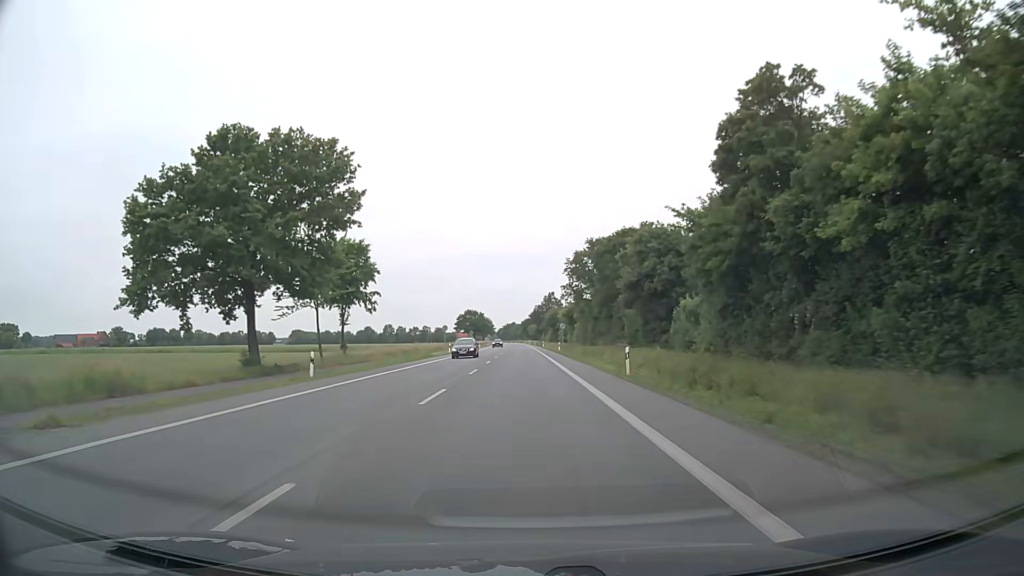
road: primary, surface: asphalt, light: Day
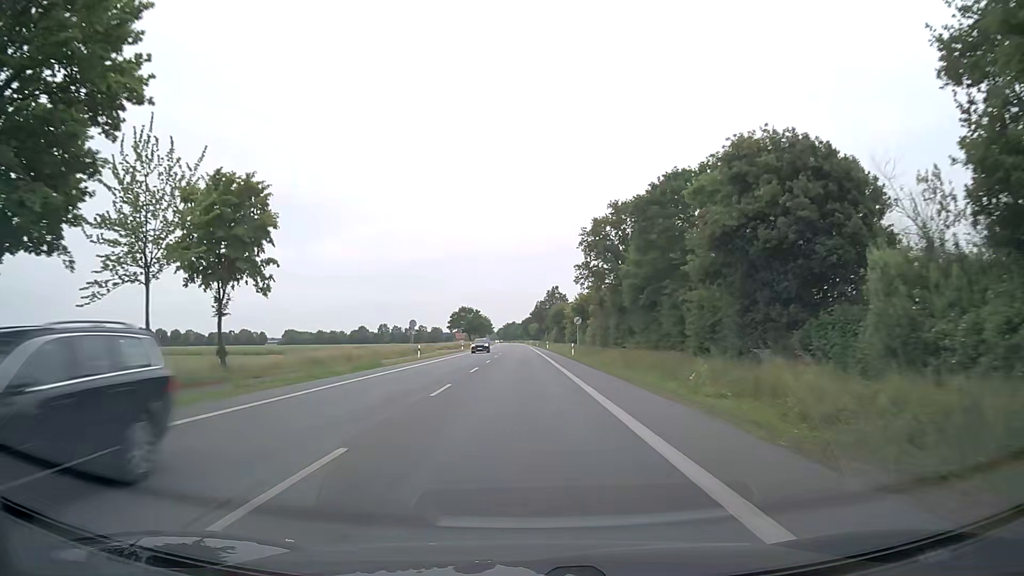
(0.0, +21.9) m; 0°
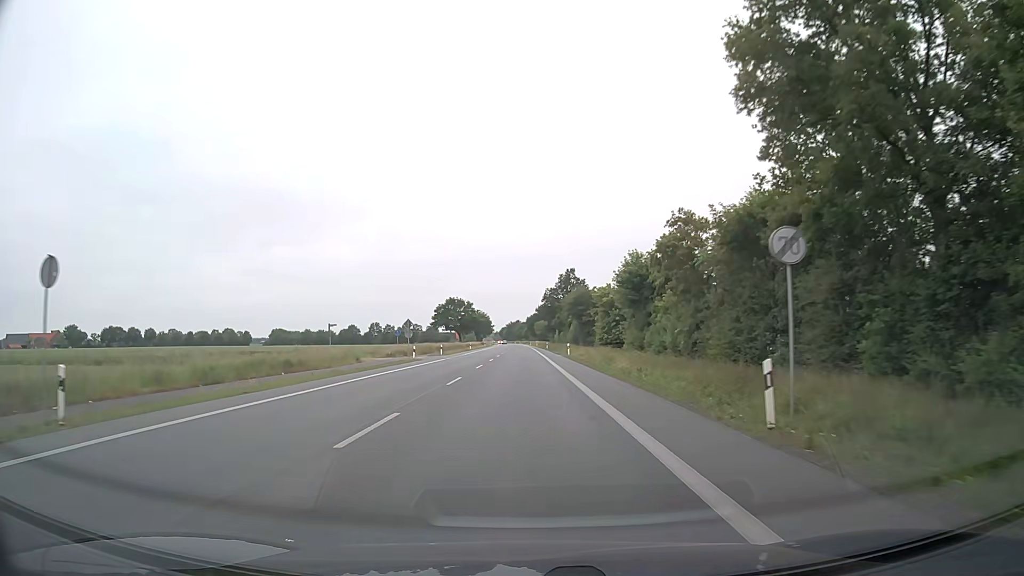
(-0.3, +43.8) m; -1°
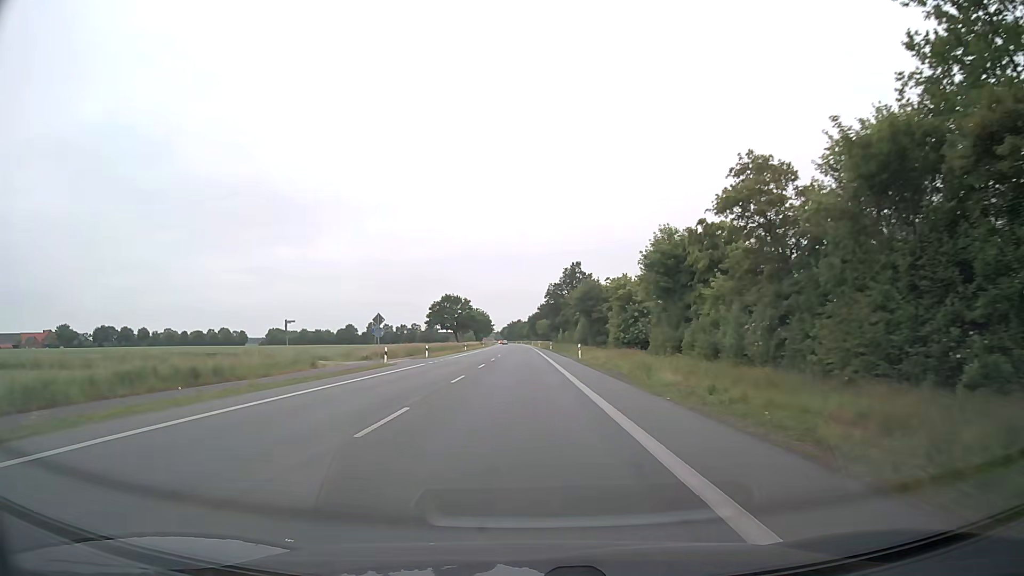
(0.0, +11.0) m; 0°
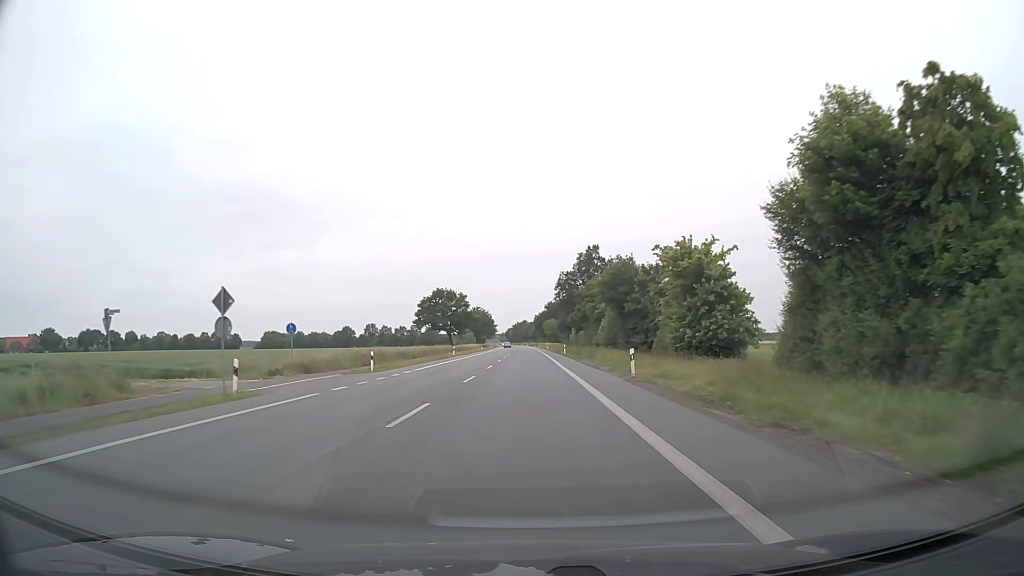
(+0.1, +22.6) m; 0°
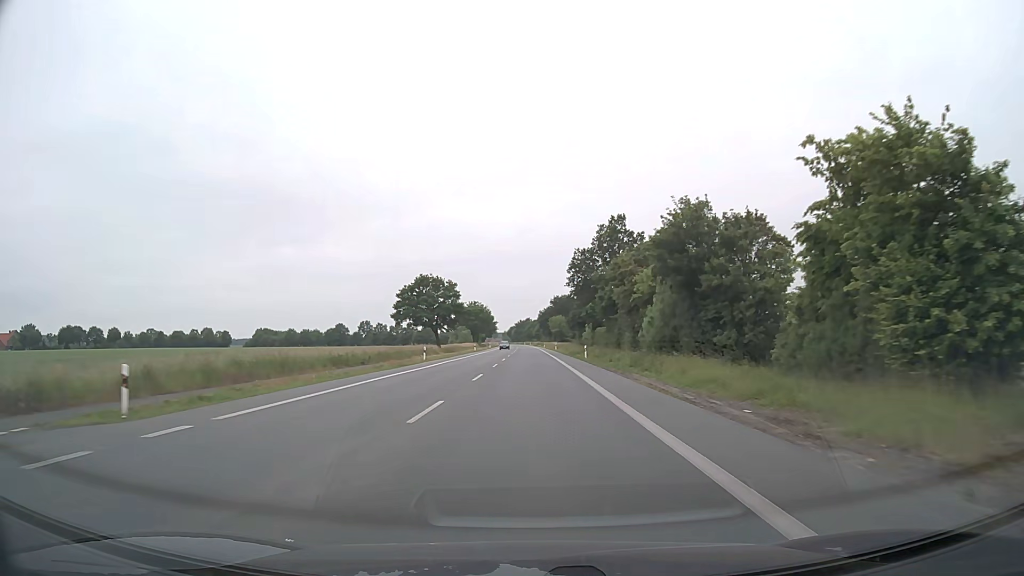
(-0.1, +23.7) m; 0°
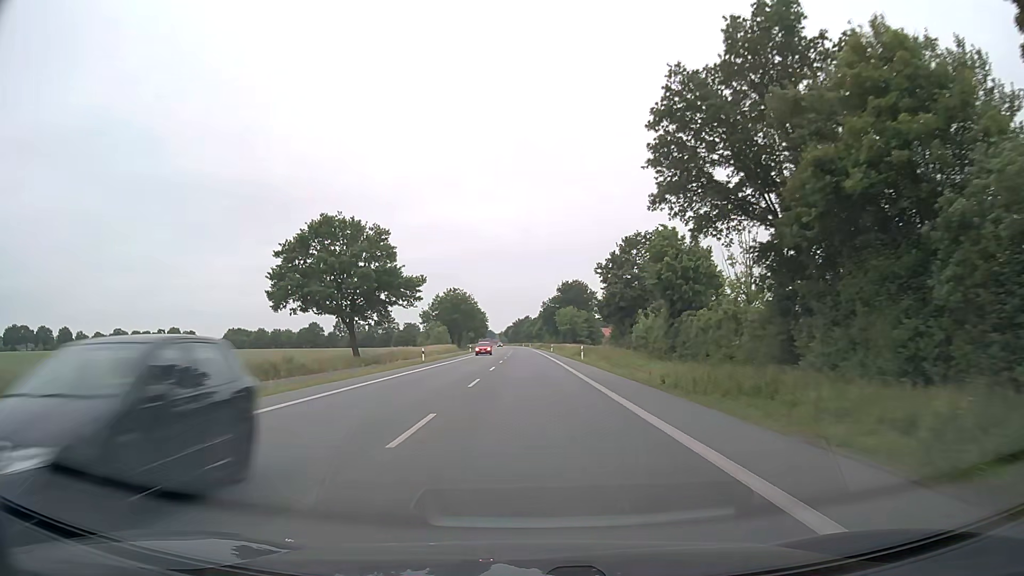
(-0.1, +50.9) m; 0°
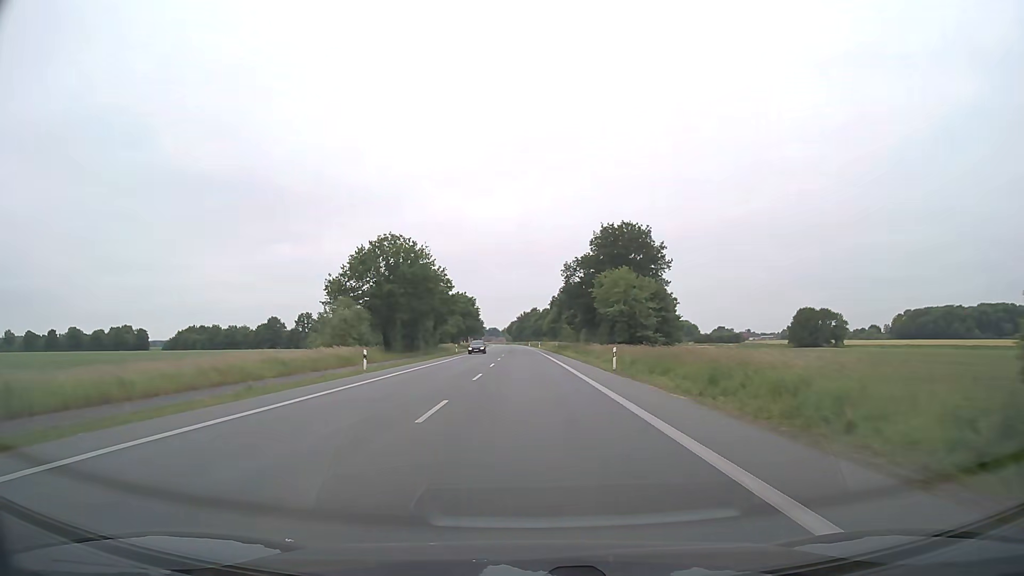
(-0.3, +69.6) m; -1°
(0, +10) (0, +20) (0, +30) (0, +40) (0, +50) (0, +60) (0, +70) (-1, +80) (-1, +90) (-1, +100) m
